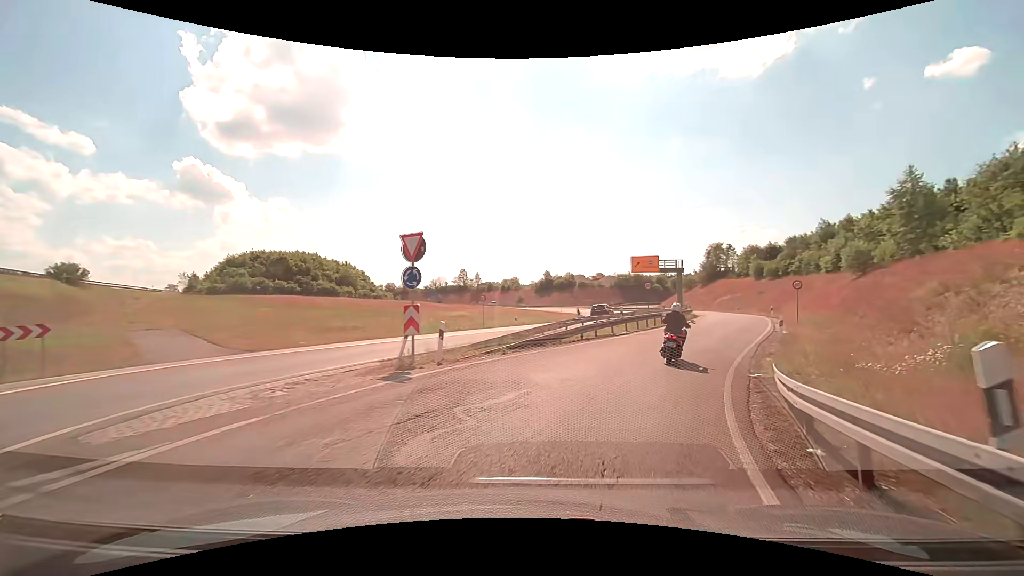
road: trunk_link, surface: asphalt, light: Day
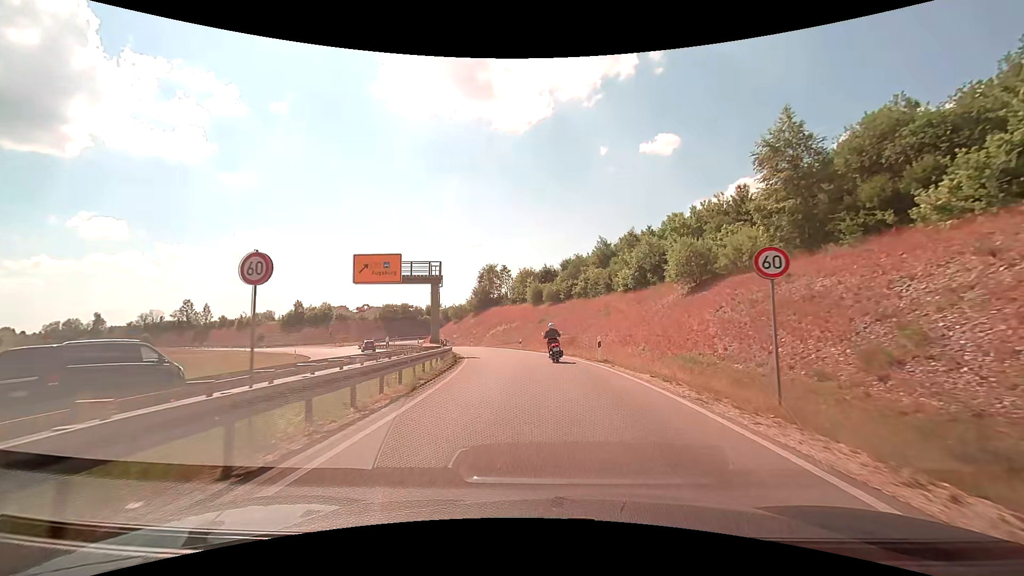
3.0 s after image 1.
(+8.5, +26.8) m; +26°
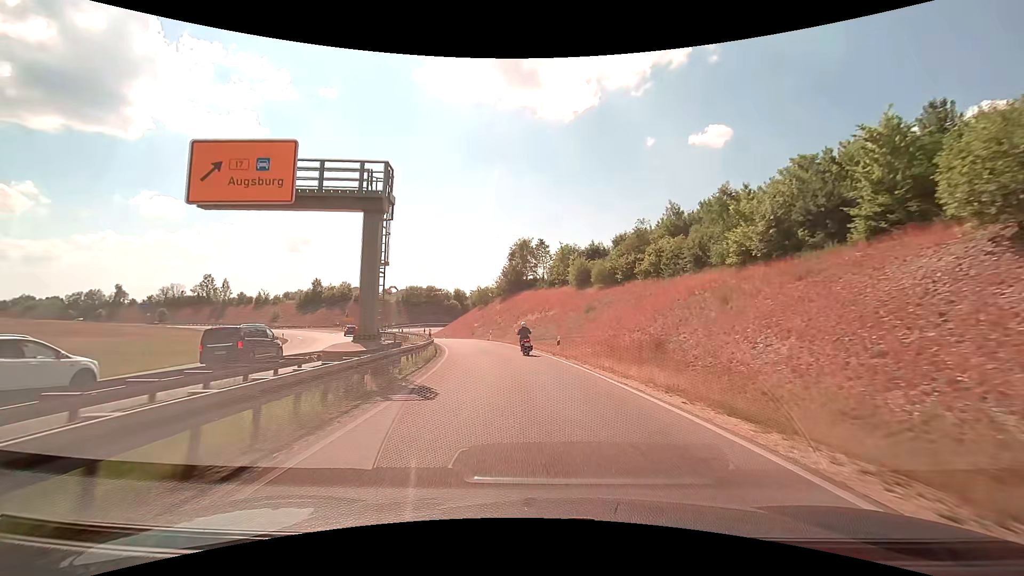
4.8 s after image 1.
(-0.5, +20.2) m; -4°
(0, +10) (-1, +20) (-3, +30) (-5, +40) (-7, +49) (-11, +59) (-14, +68) (-18, +77) (-22, +86) (-25, +96) m
